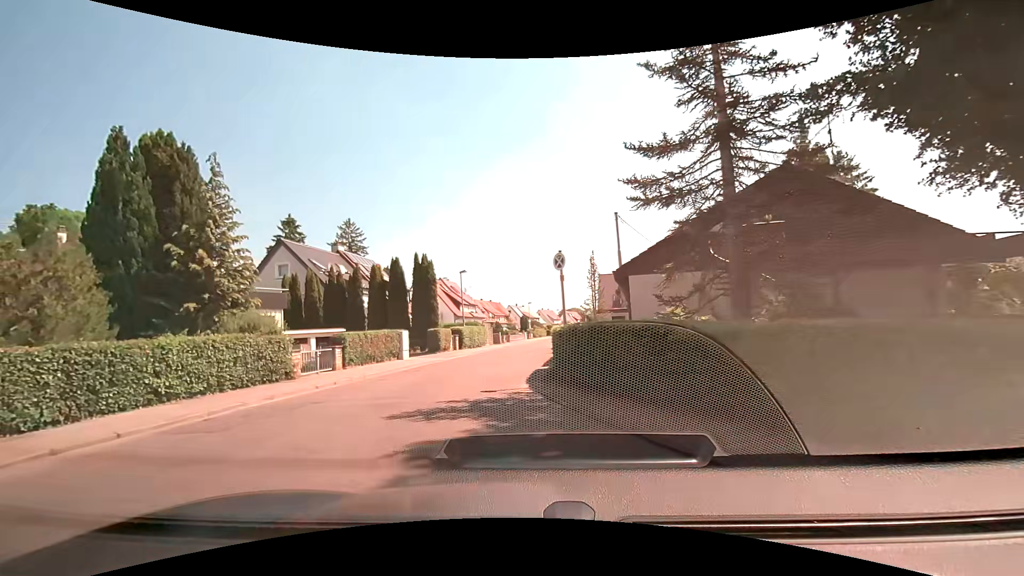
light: Day
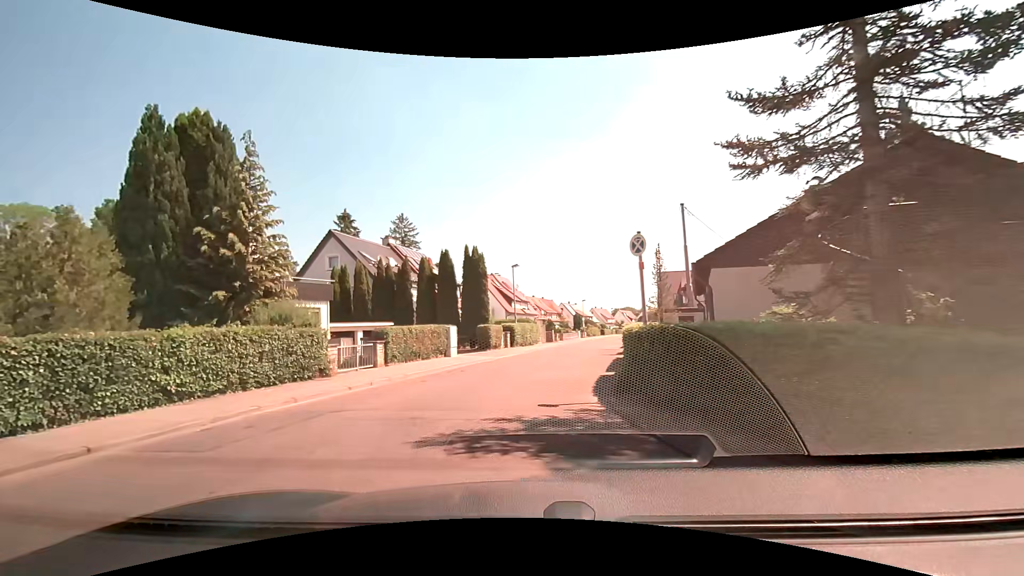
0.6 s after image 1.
(-0.2, +2.2) m; -7°
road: residential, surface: asphalt
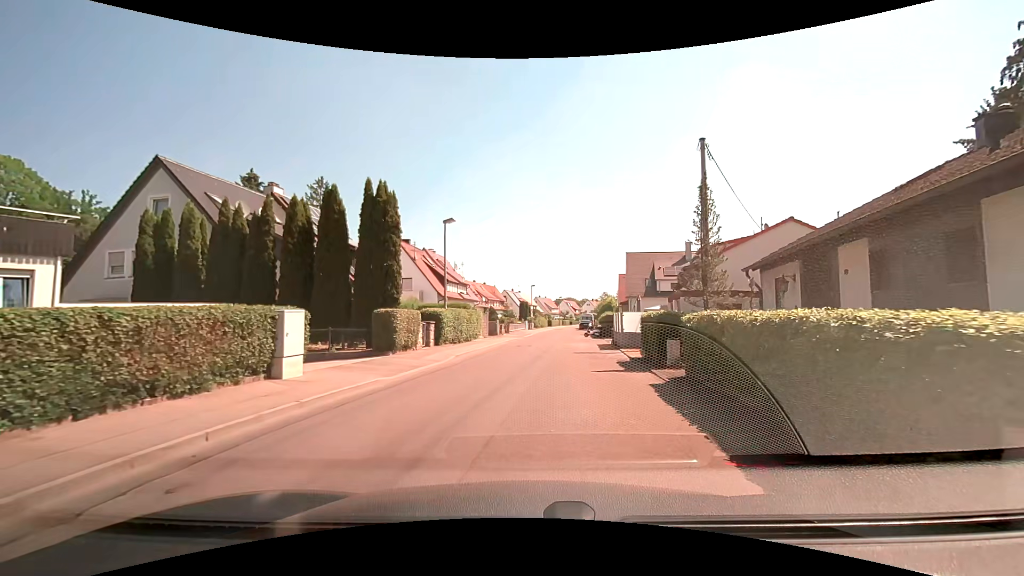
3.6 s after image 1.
(-0.3, +13.0) m; +5°
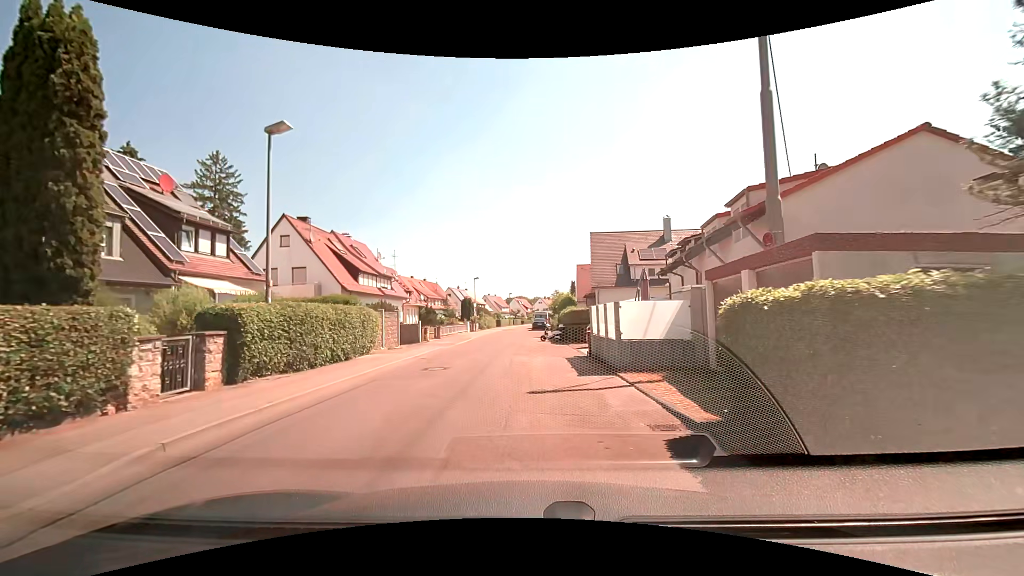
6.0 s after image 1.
(+1.0, +12.0) m; +6°
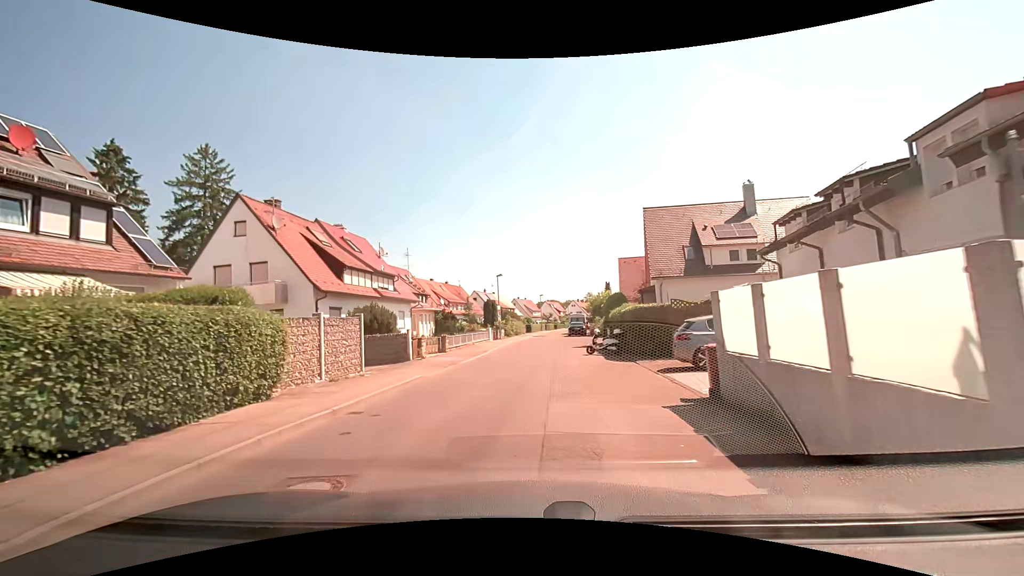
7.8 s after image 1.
(-0.1, +9.8) m; -3°
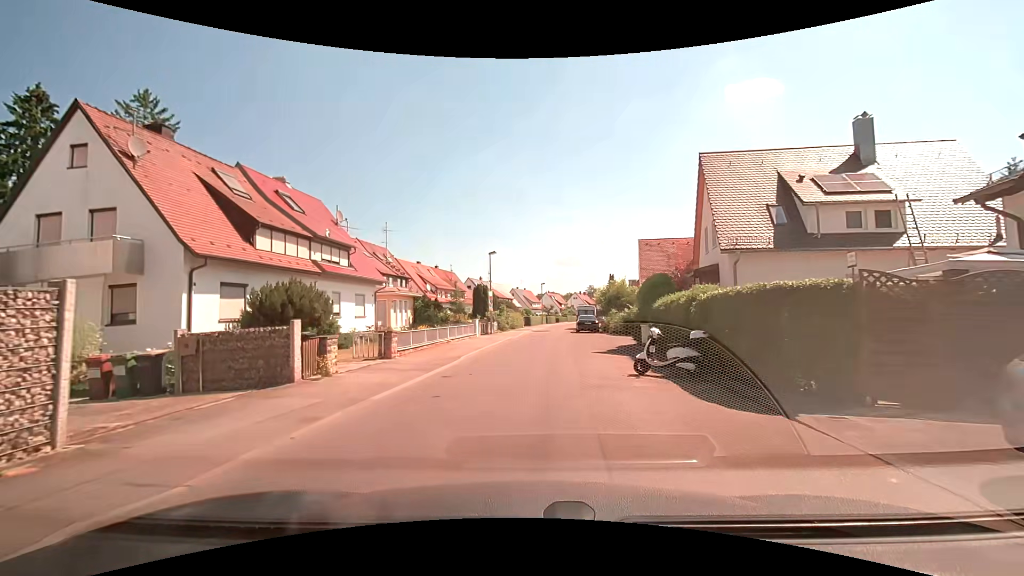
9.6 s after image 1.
(0.0, +10.0) m; 0°
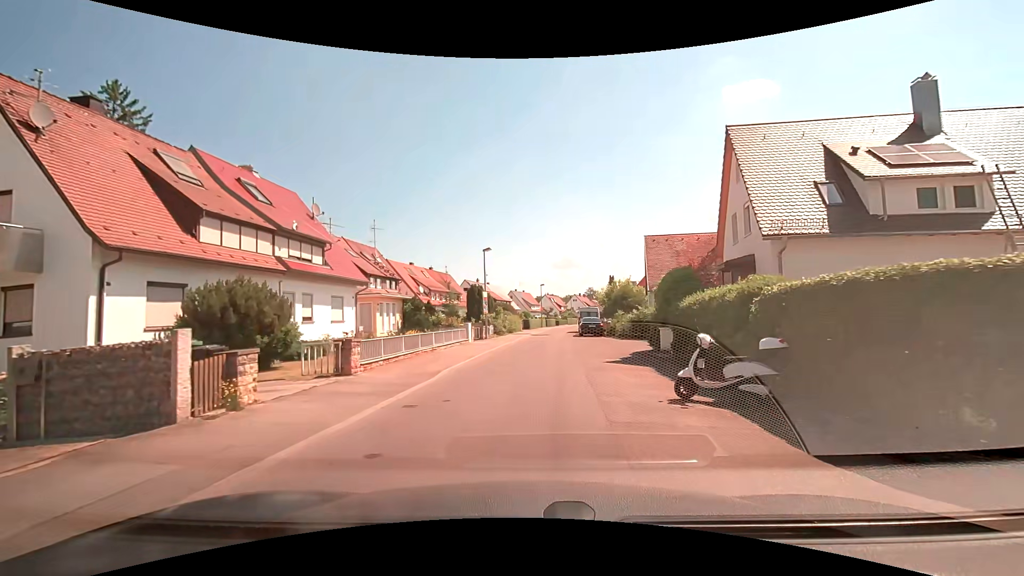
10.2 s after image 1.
(0.0, +3.4) m; 0°
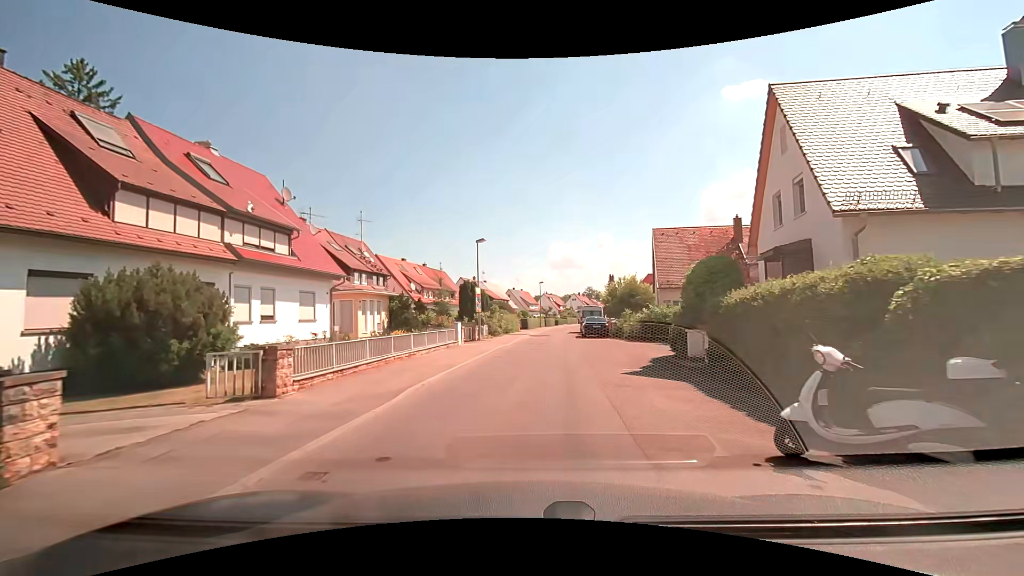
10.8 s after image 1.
(0.0, +3.5) m; 0°
